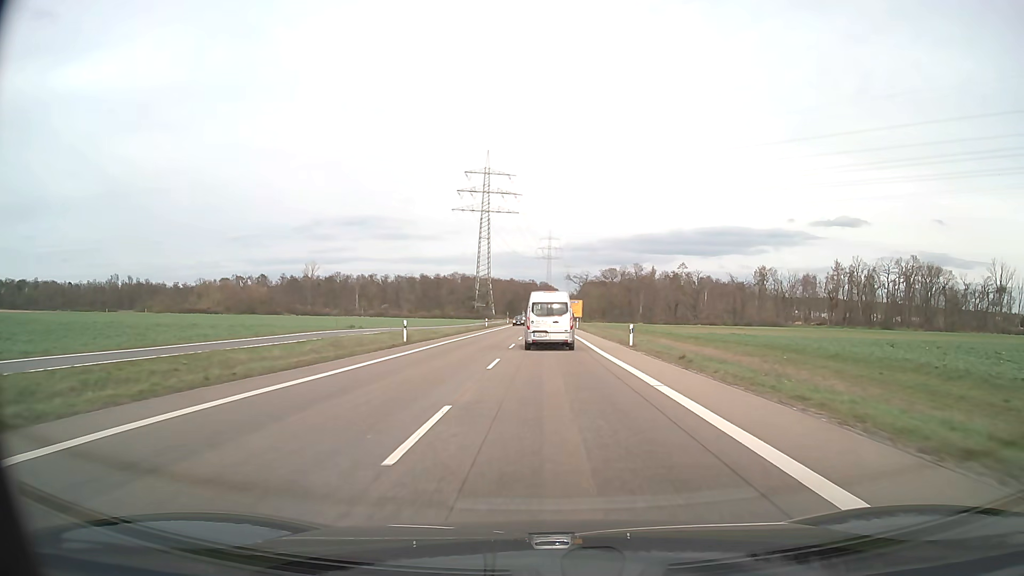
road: secondary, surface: asphalt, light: Day
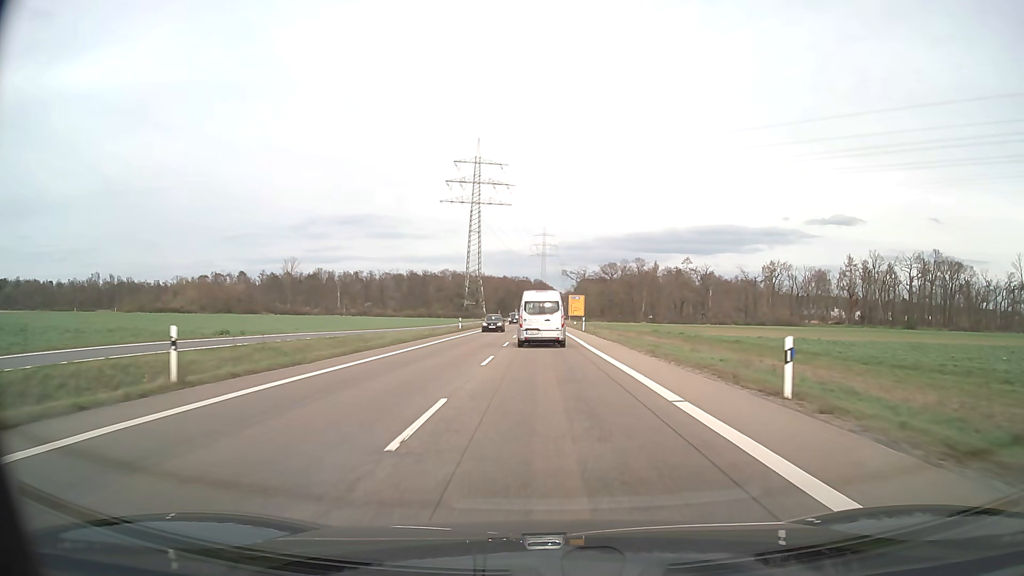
(+0.1, +22.2) m; +1°
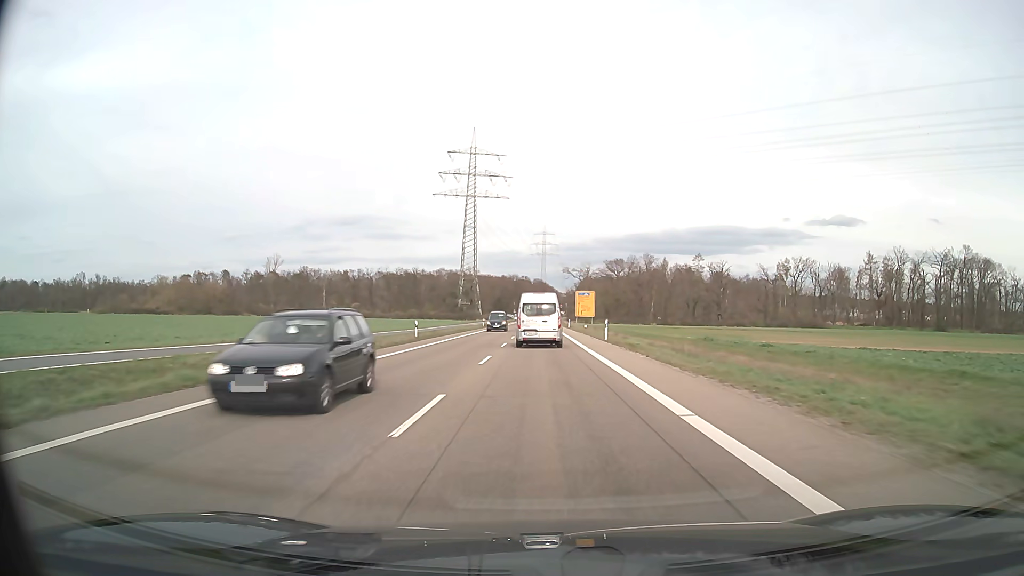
(0.0, +21.9) m; 0°
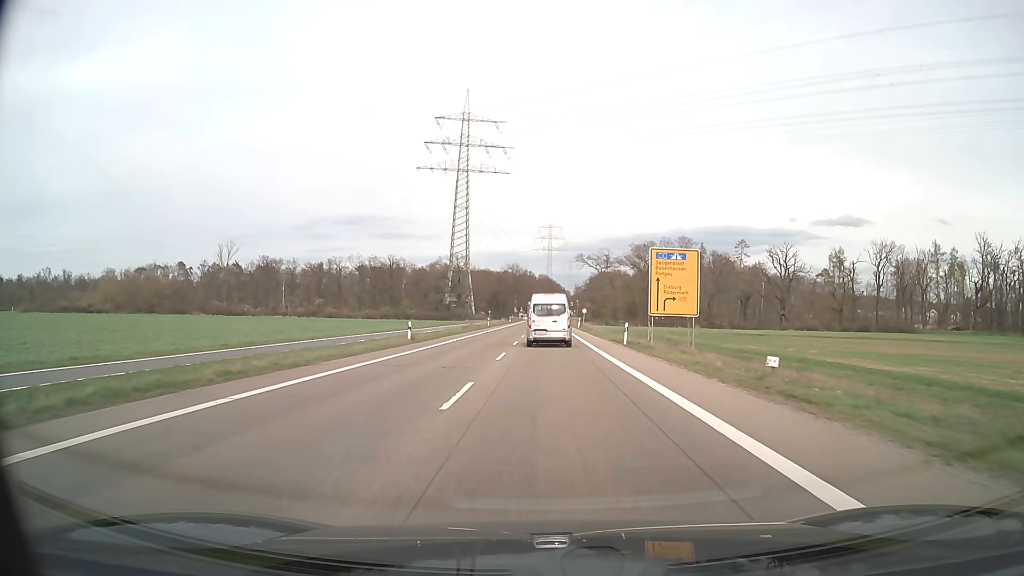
(-0.5, +54.8) m; -1°
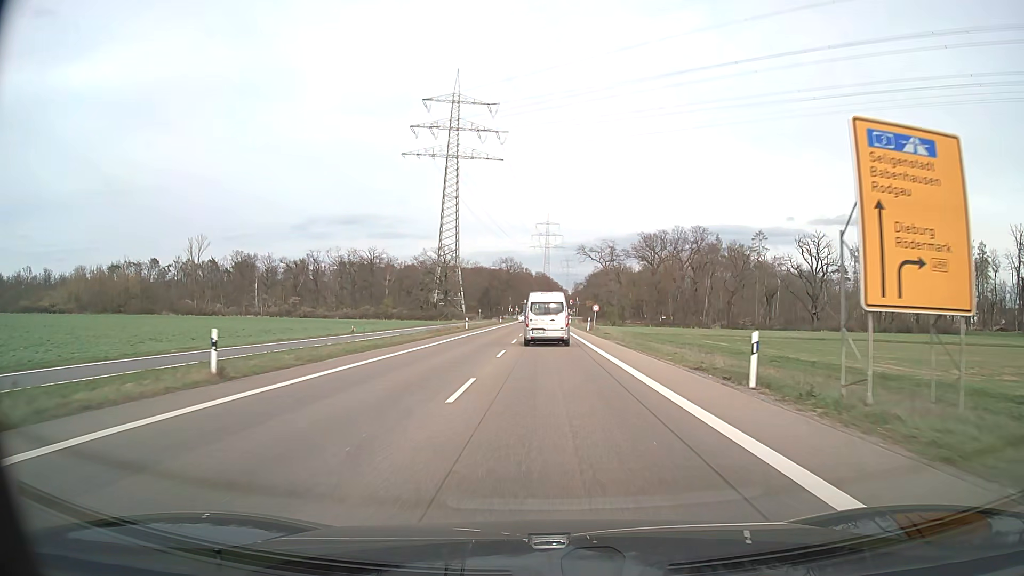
(+0.1, +22.0) m; 0°
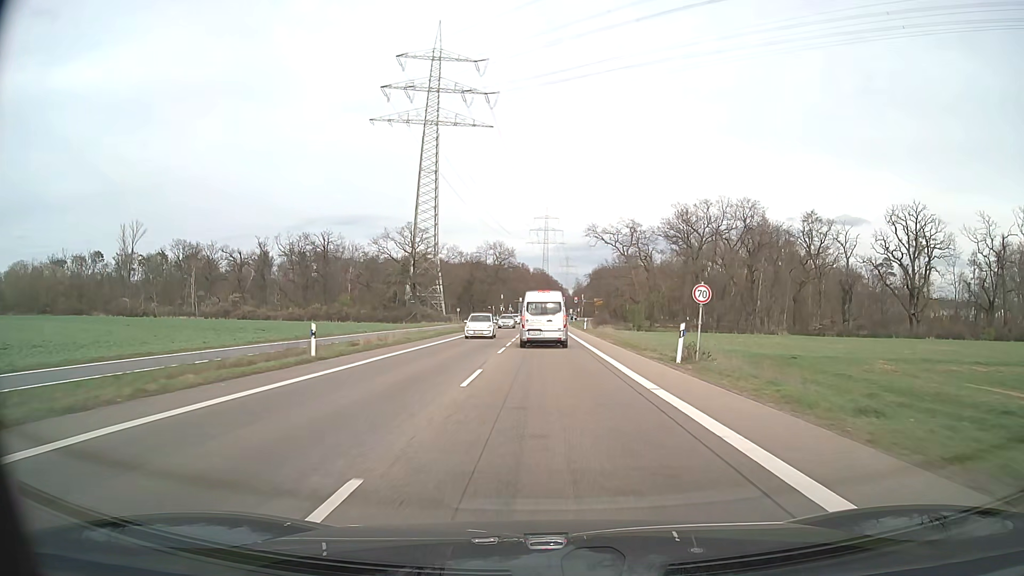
(+0.1, +43.0) m; 0°
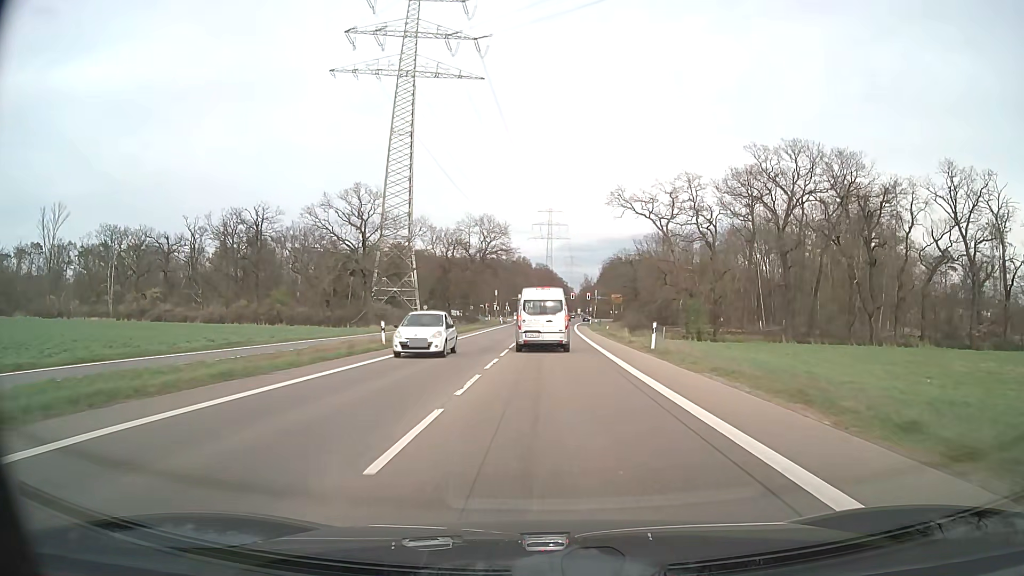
(-0.1, +41.3) m; 0°
